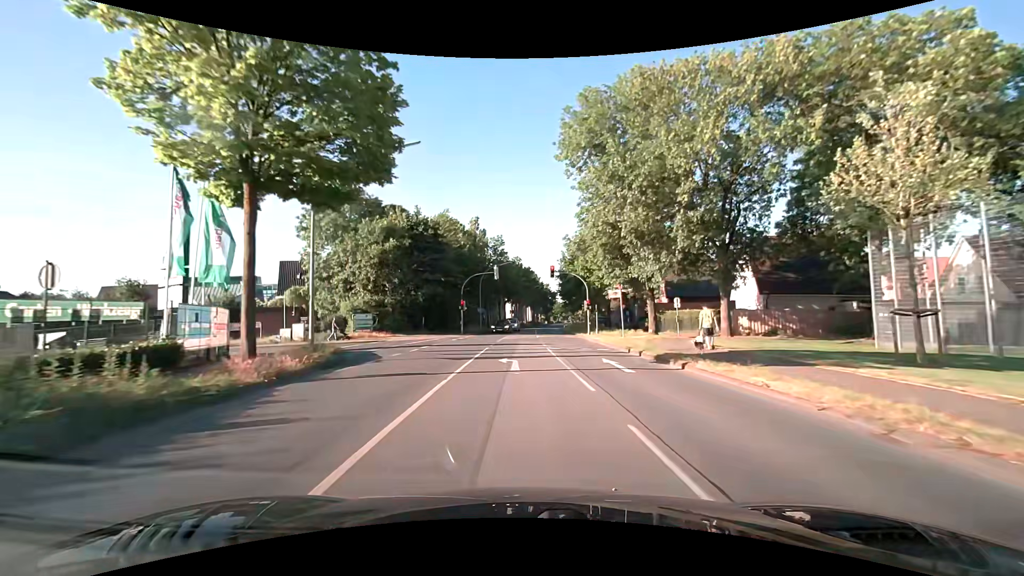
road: secondary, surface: asphalt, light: Day
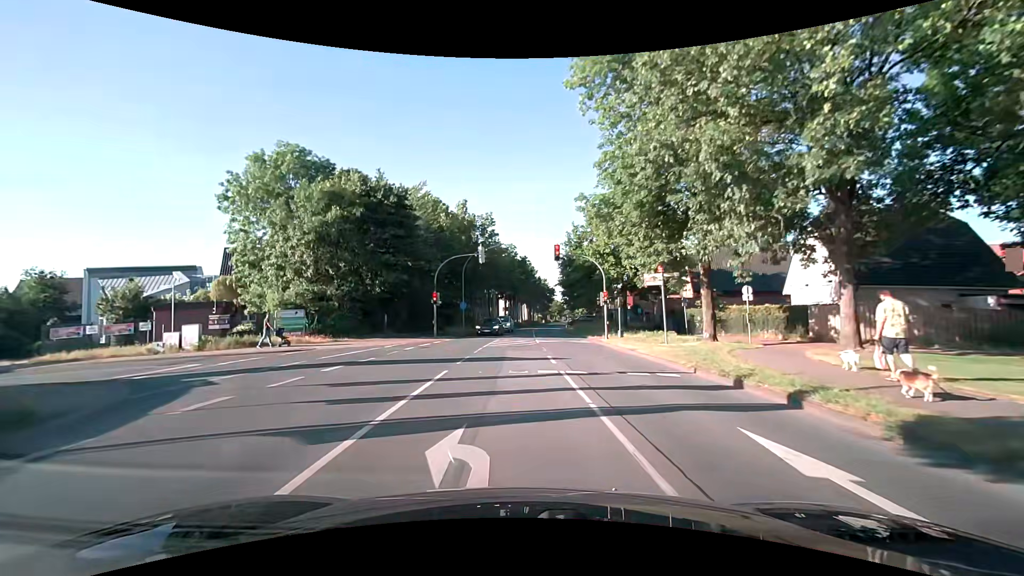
(+0.1, +11.9) m; +1°
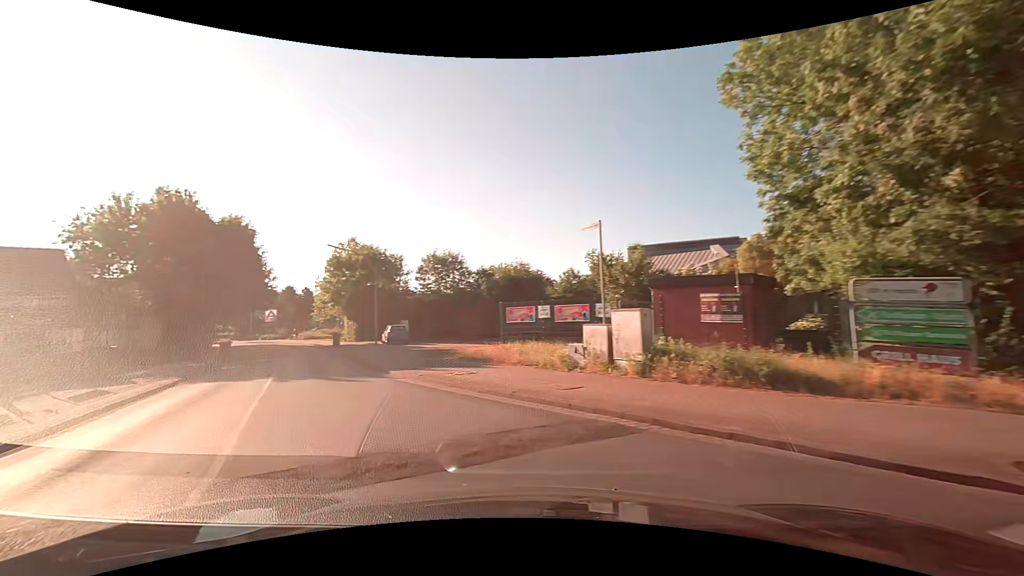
(-7.6, +20.1) m; -59°
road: residential
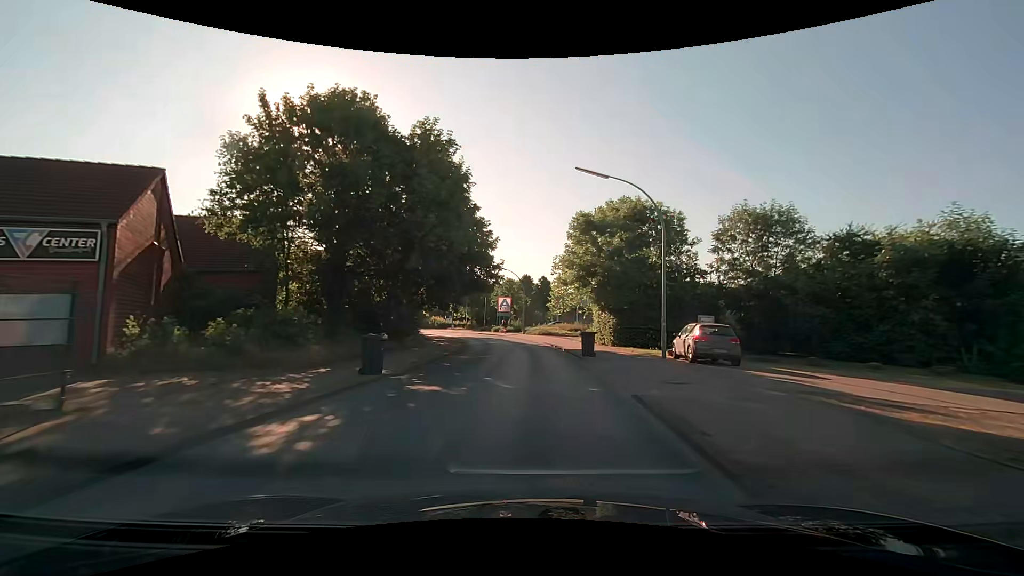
(-7.2, +19.1) m; -27°
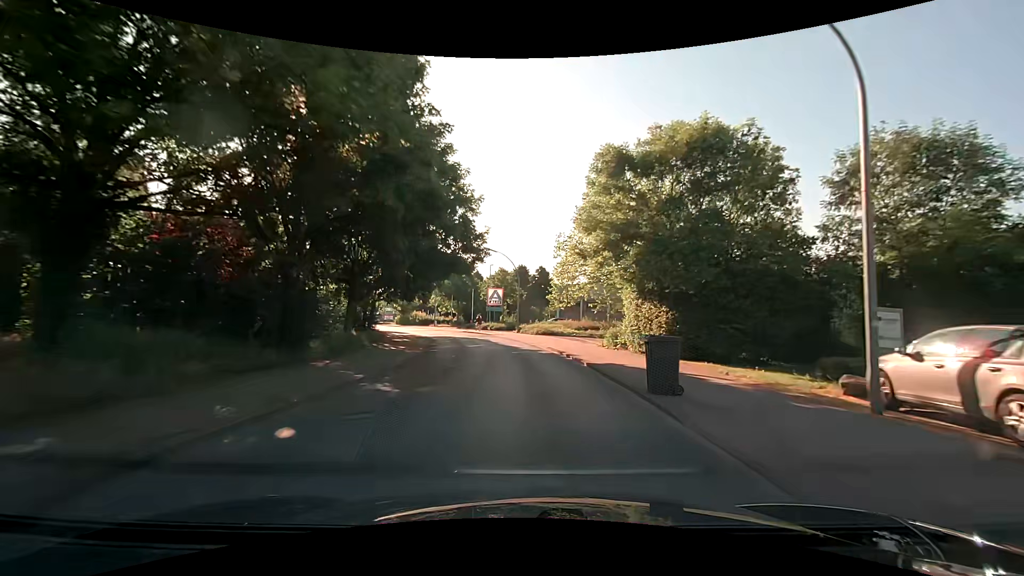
(+0.1, +12.6) m; +1°
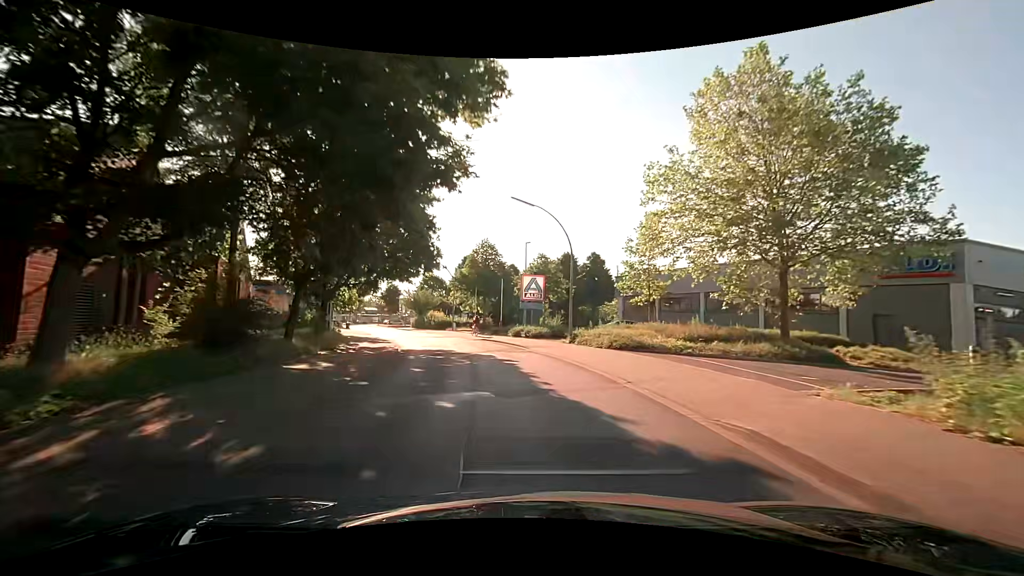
(-0.9, +19.7) m; -5°
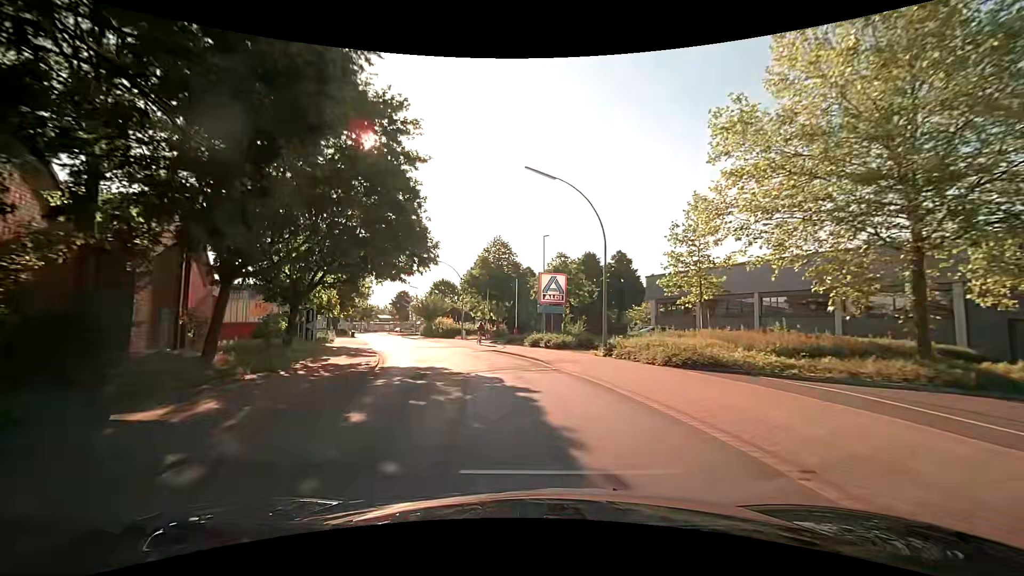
(0.0, +6.4) m; 0°
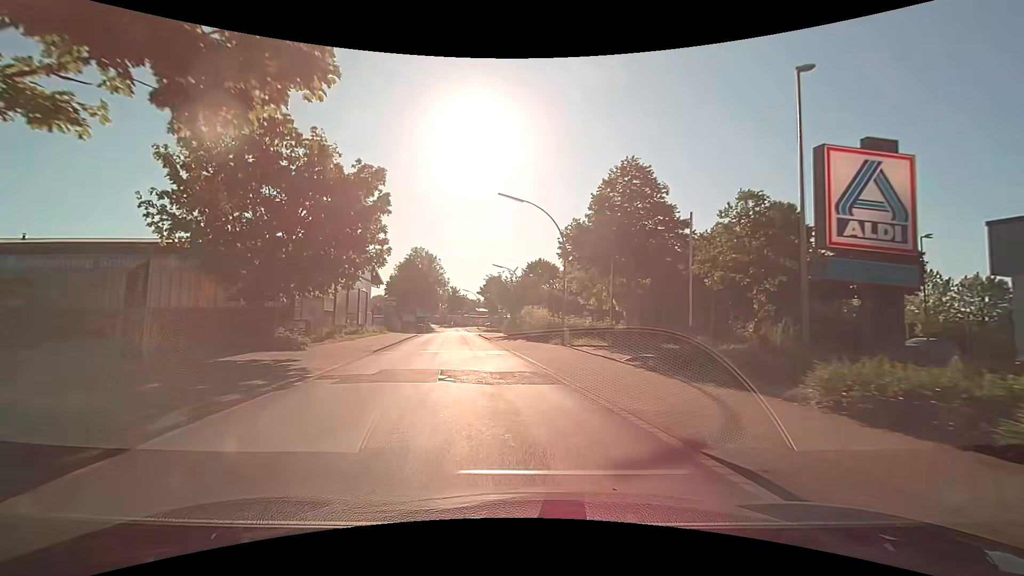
(-3.0, +23.3) m; -14°
